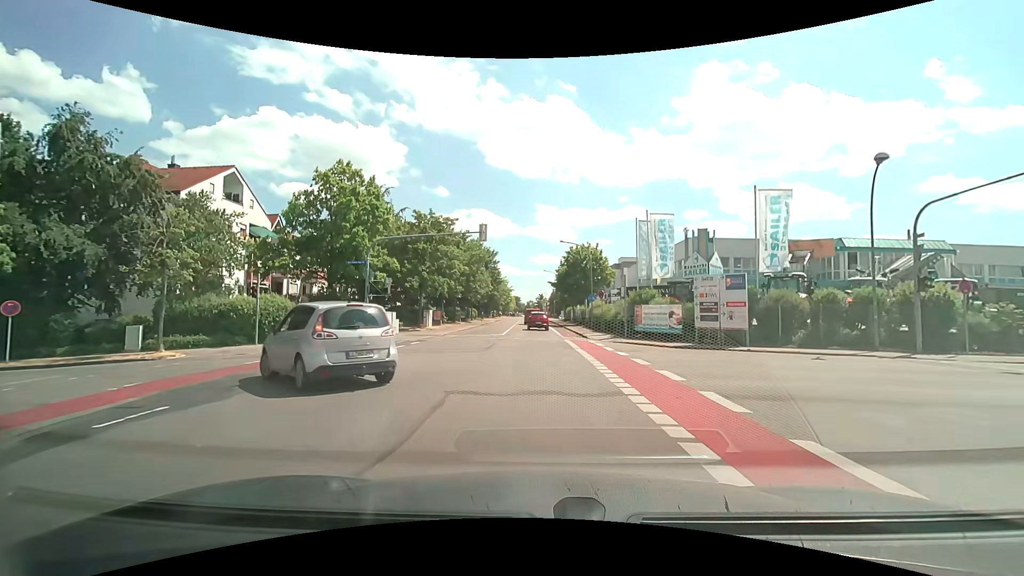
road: tertiary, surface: asphalt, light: Day
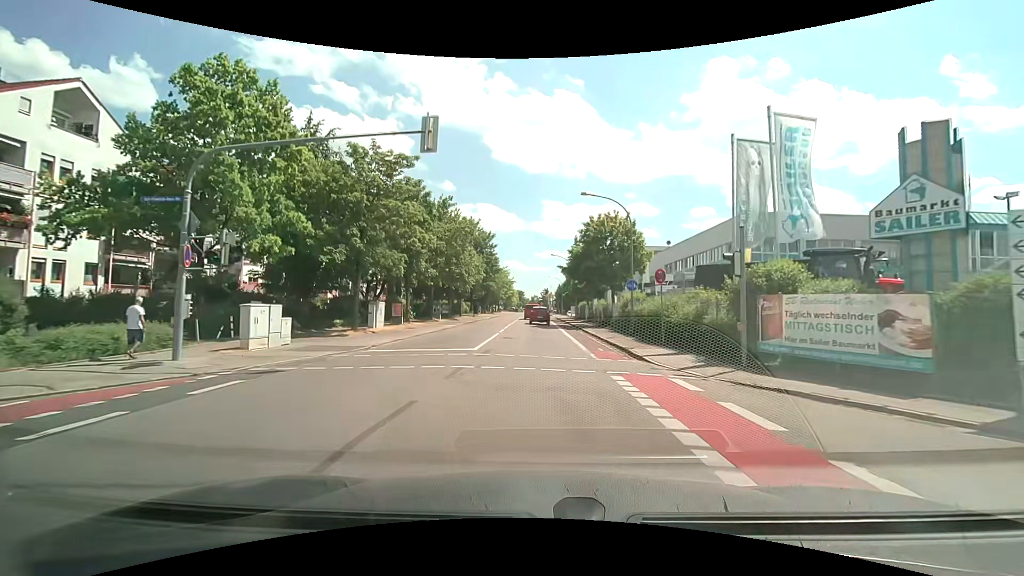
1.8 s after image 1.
(0.0, +16.3) m; 0°
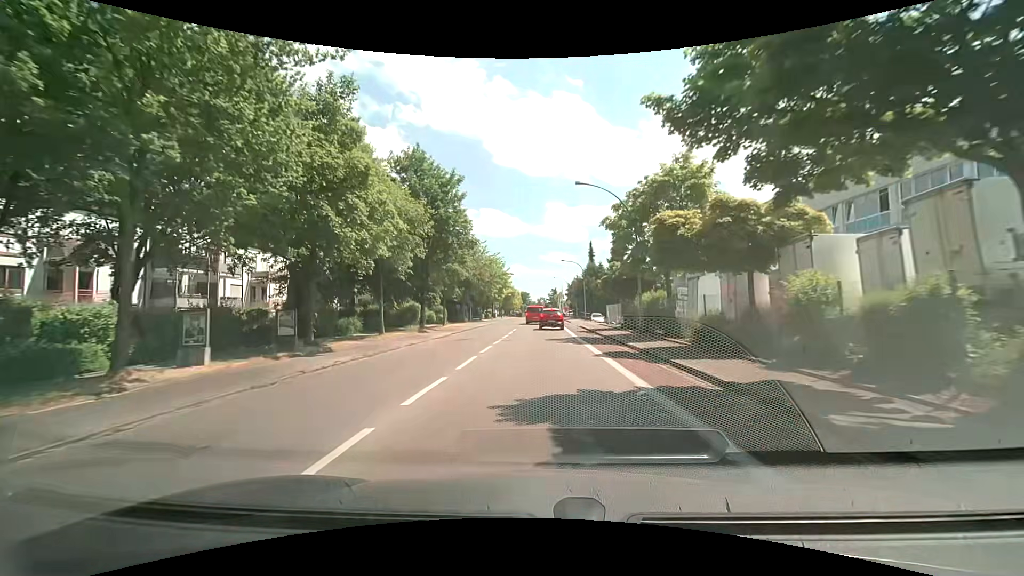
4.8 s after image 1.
(-0.1, +35.1) m; -1°
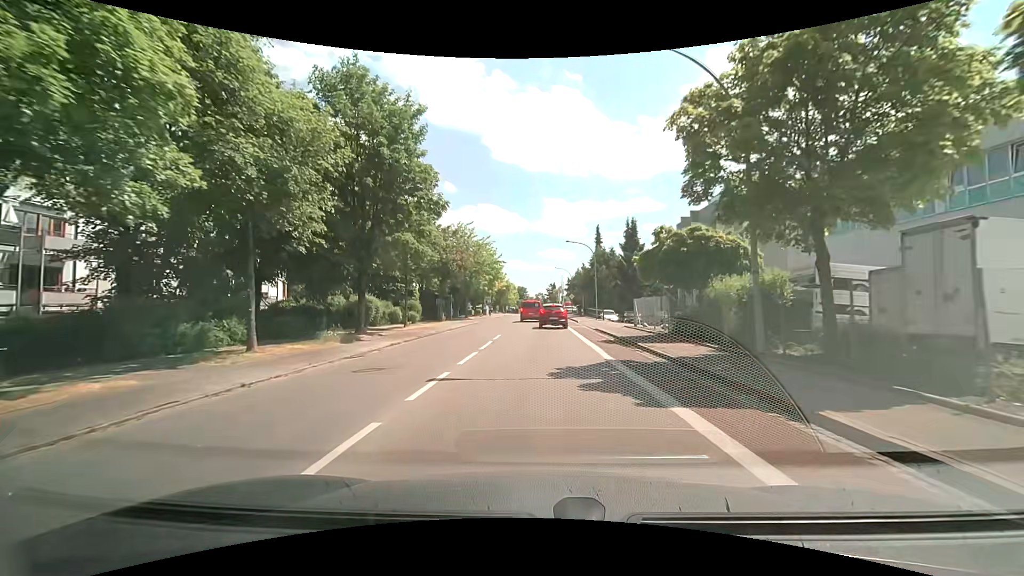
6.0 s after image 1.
(0.0, +13.3) m; +1°
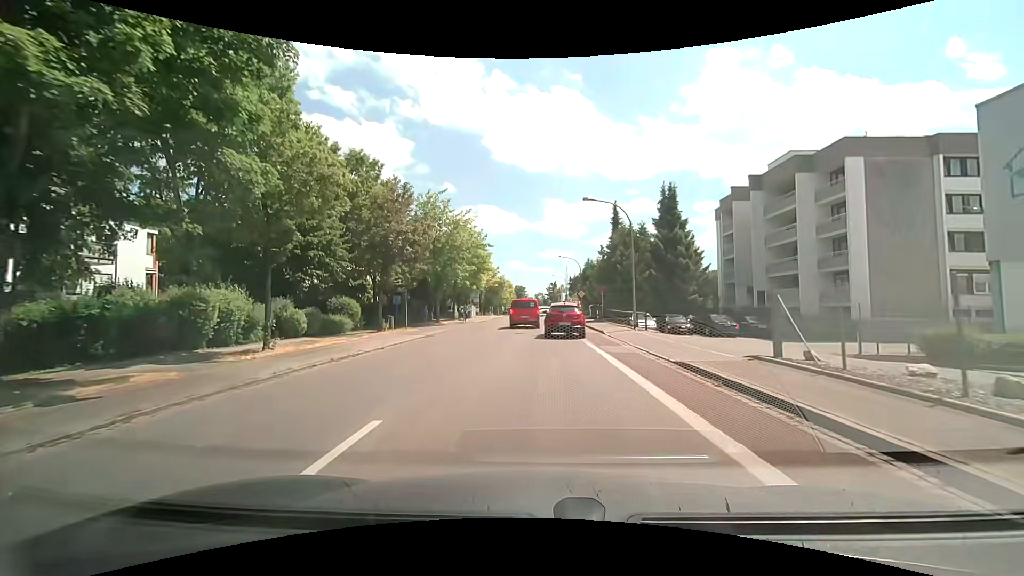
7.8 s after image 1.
(-0.1, +17.8) m; -1°
(0, +10) (0, +20) (0, +30) (0, +40) (+1, +50) (+1, +60) (+1, +70) (+1, +80) (+1, +90) (+1, +100) m
